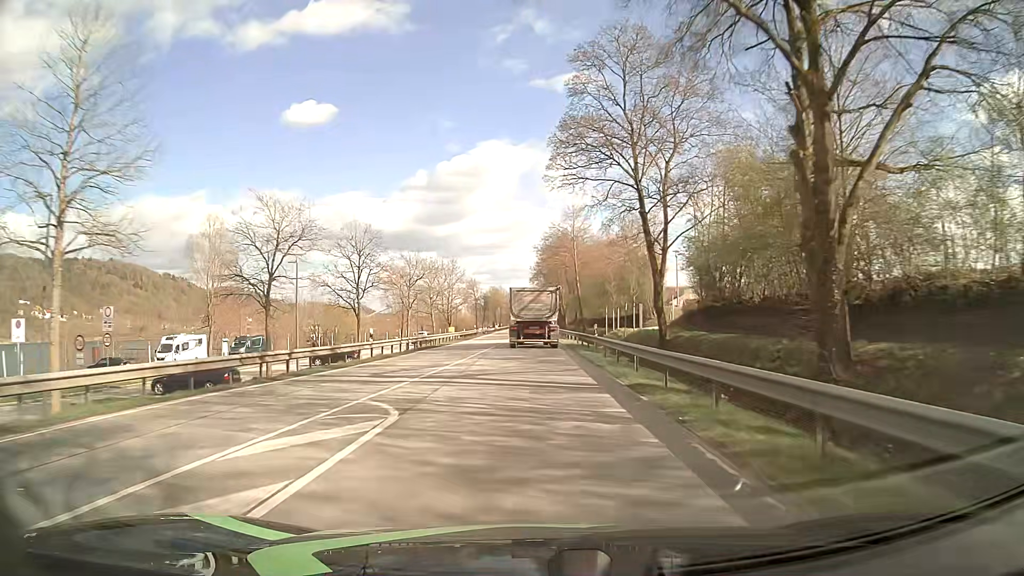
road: primary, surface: asphalt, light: Day
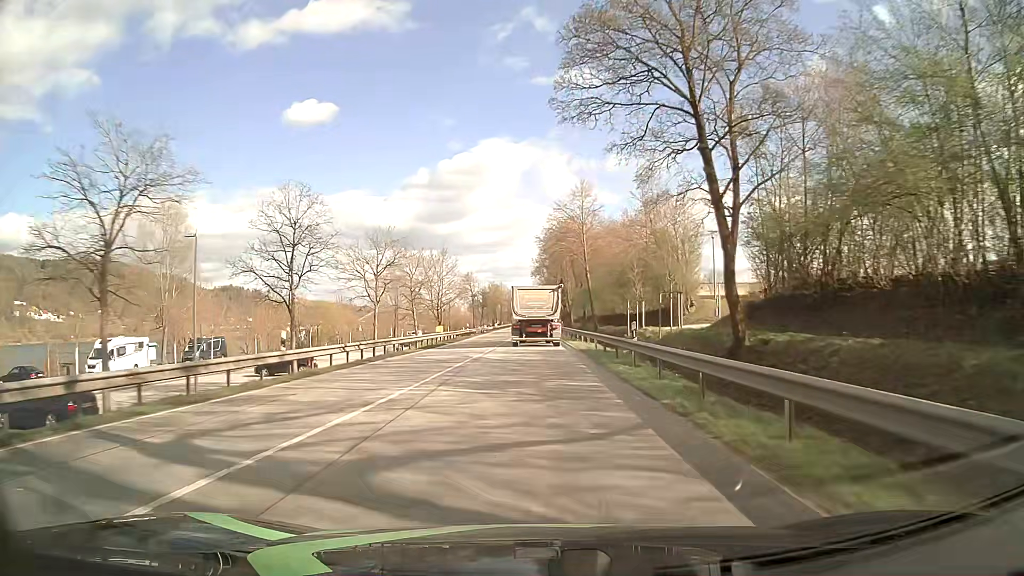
(+0.1, +11.1) m; 0°
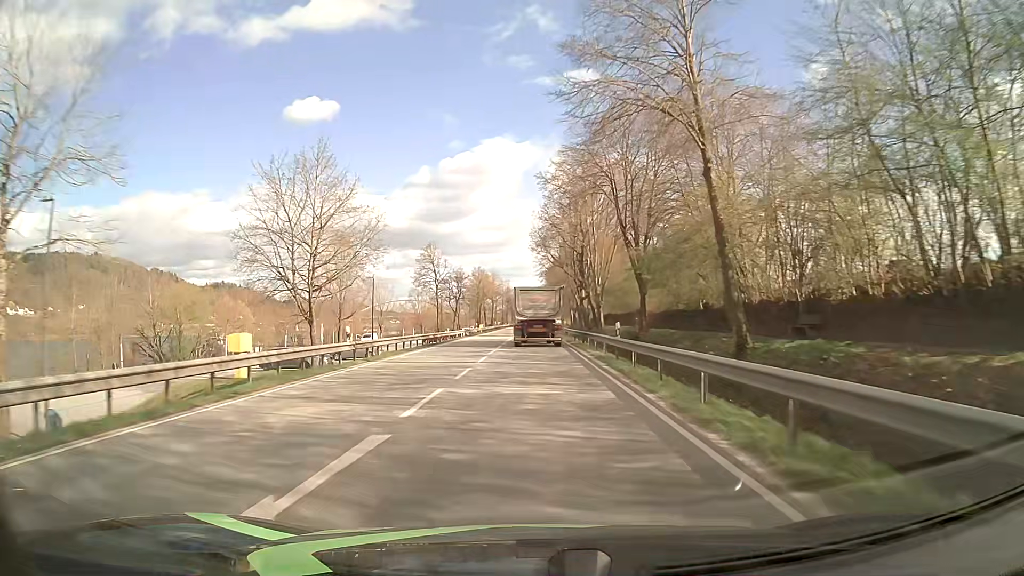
(+0.1, +44.3) m; 0°
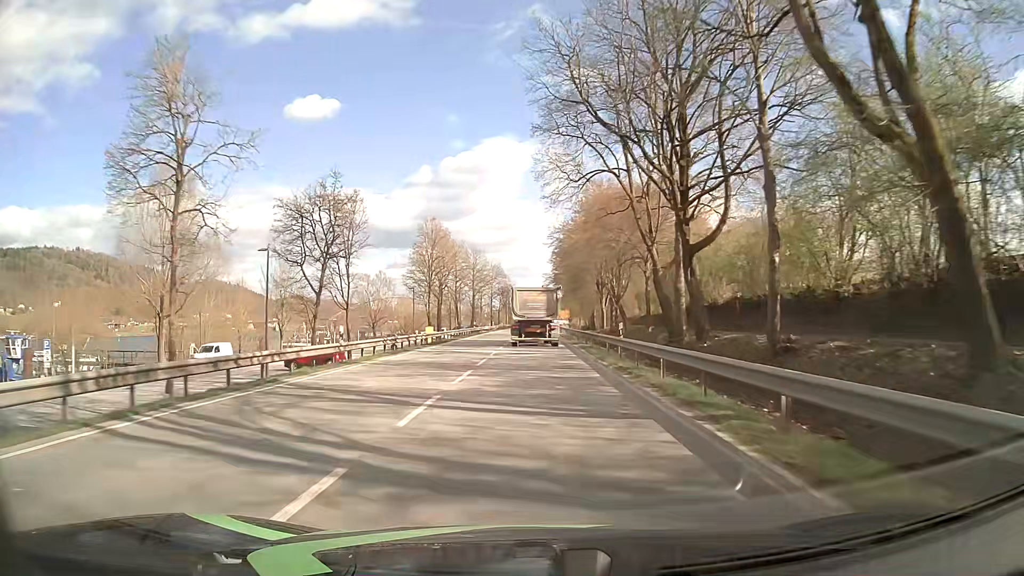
(-0.1, +55.7) m; 0°
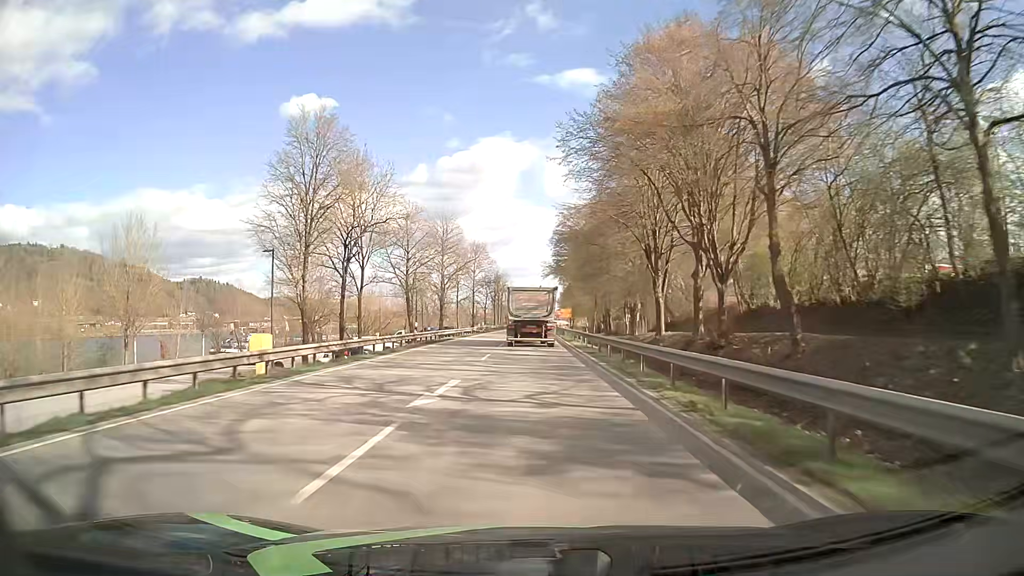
(+0.1, +33.7) m; 0°
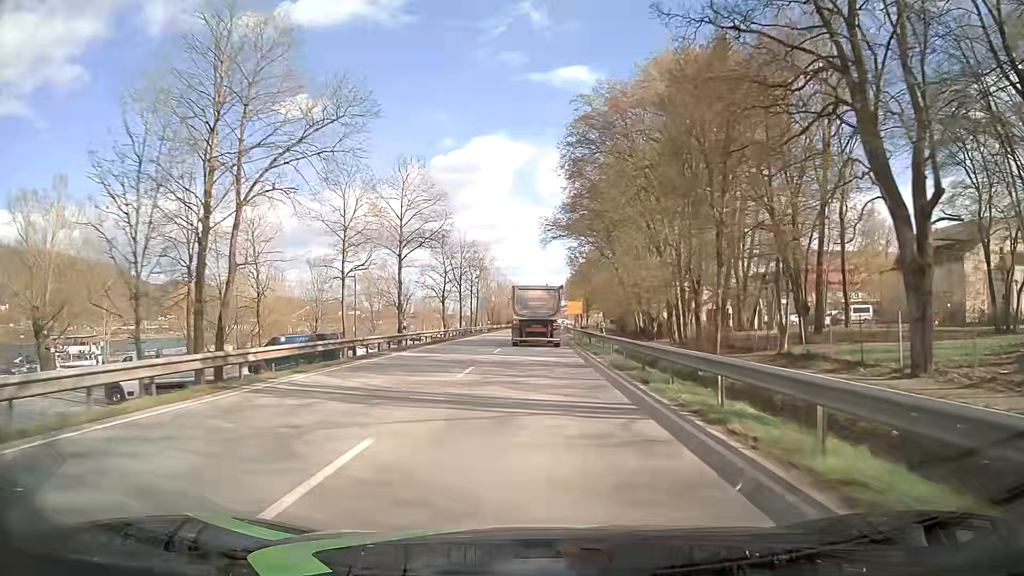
(+0.1, +56.0) m; +1°
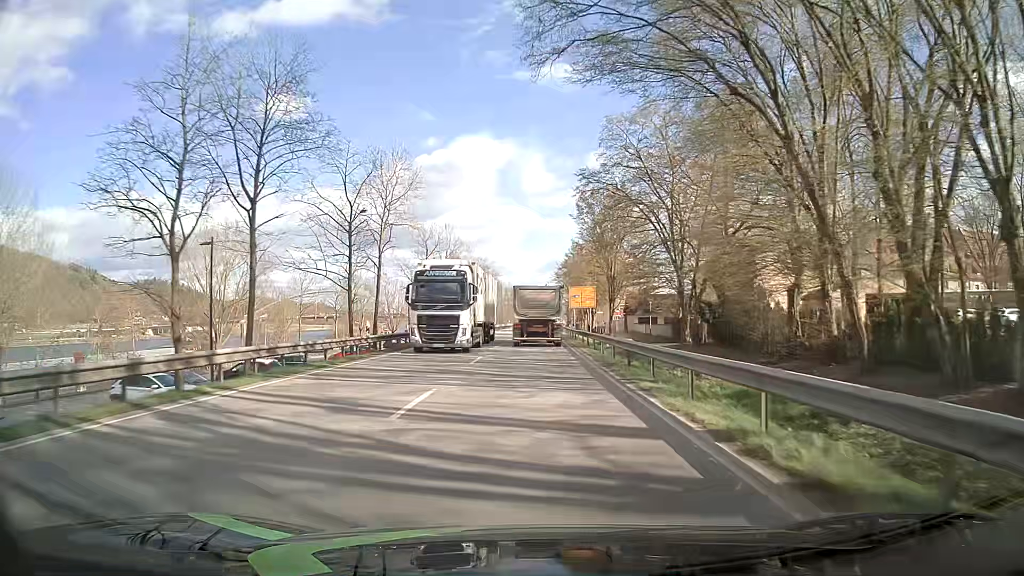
(+0.4, +54.9) m; +1°
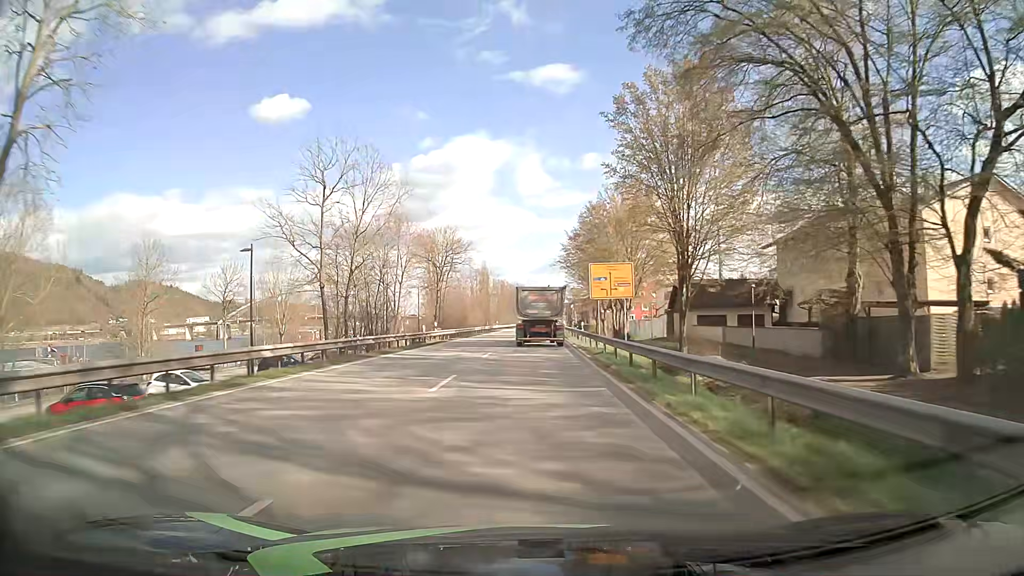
(+0.2, +32.5) m; +1°
(0, +10) (0, +20) (0, +30) (0, +40) (0, +50) (0, +60) (+1, +70) (+1, +80) (+1, +90) (+1, +100) m
